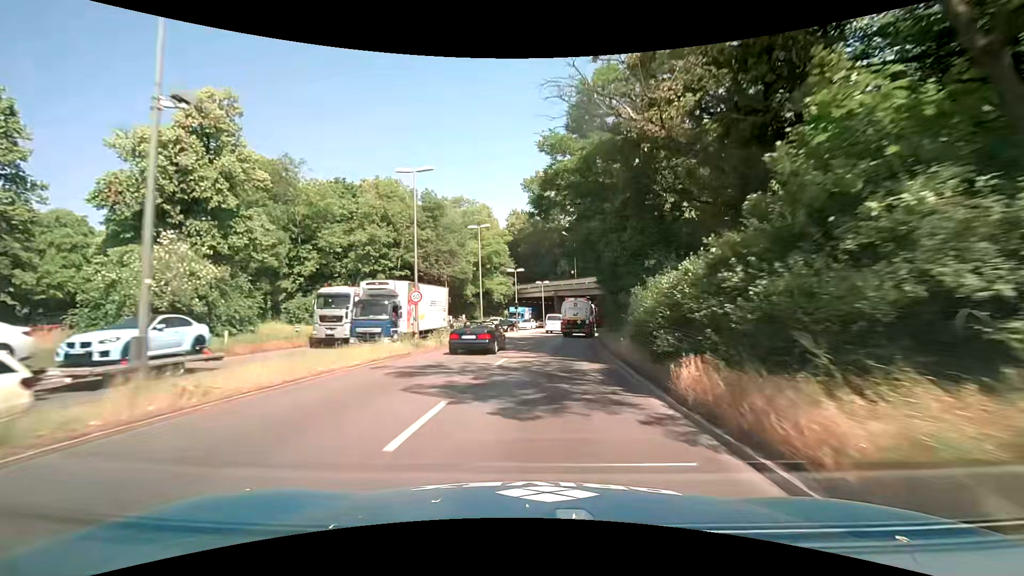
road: trunk_link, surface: asphalt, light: Day
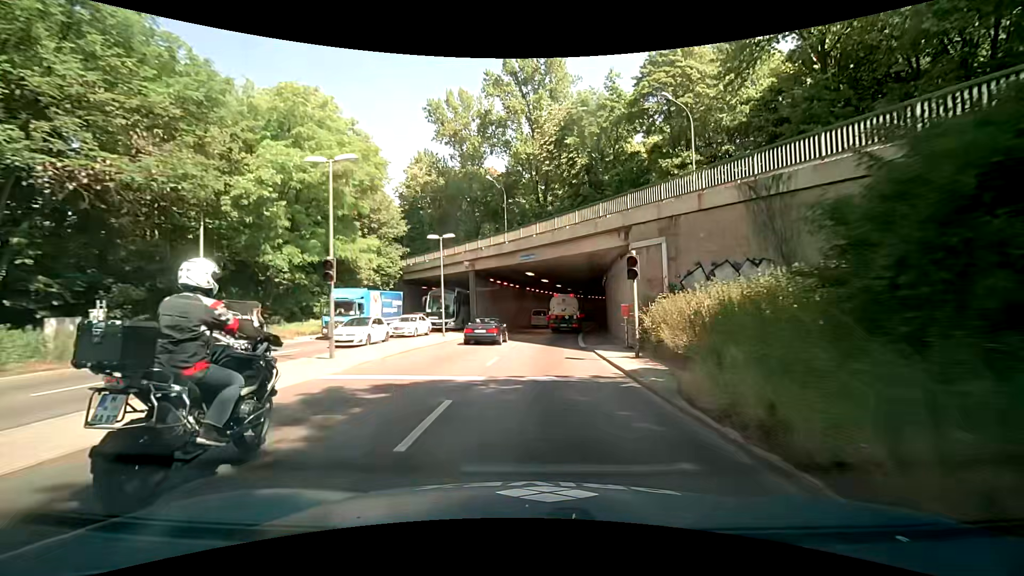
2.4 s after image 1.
(+2.5, +35.6) m; +9°
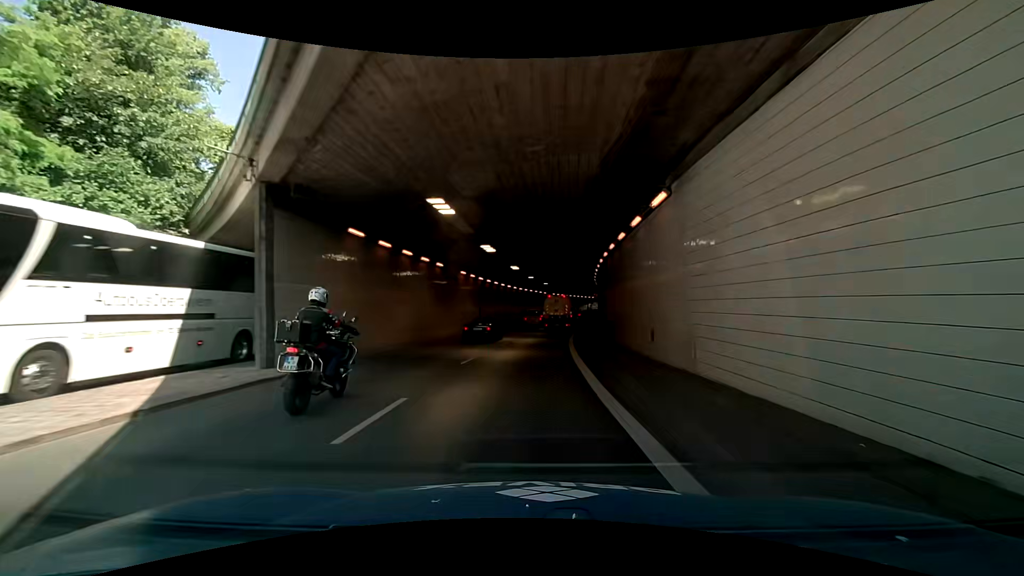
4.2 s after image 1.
(+1.3, +26.5) m; +4°
